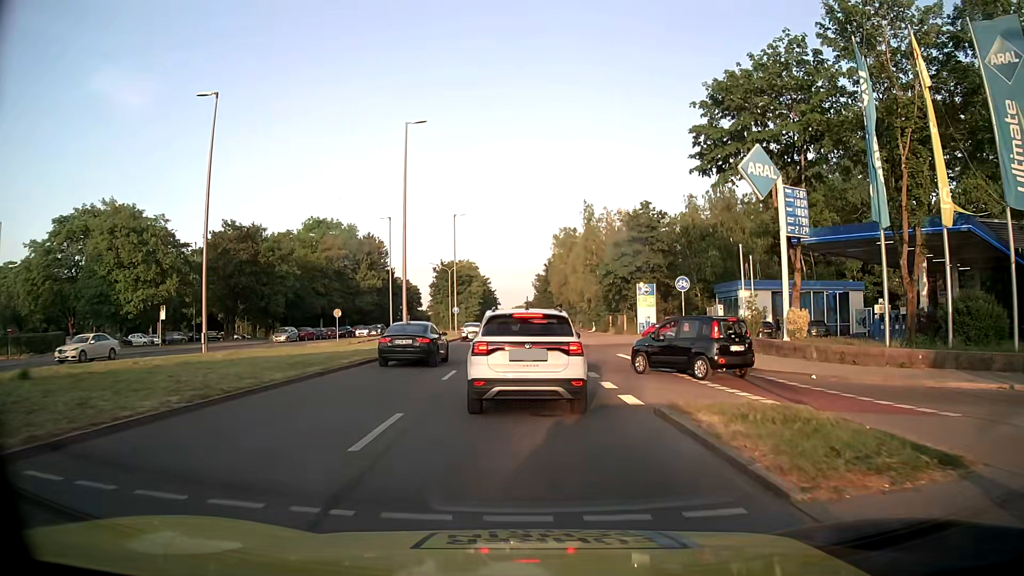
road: secondary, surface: asphalt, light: Day
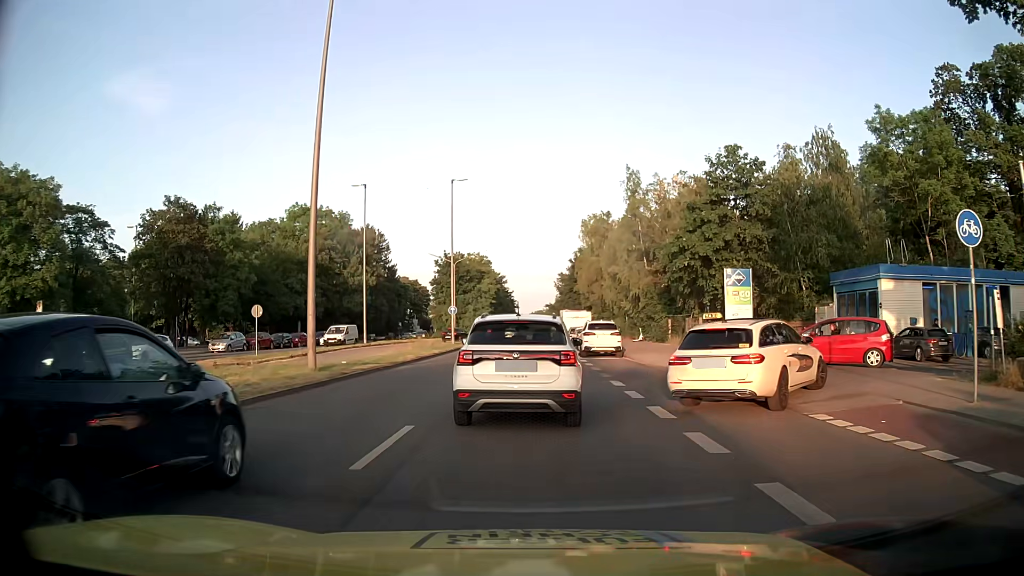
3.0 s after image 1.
(-0.3, +18.7) m; -2°
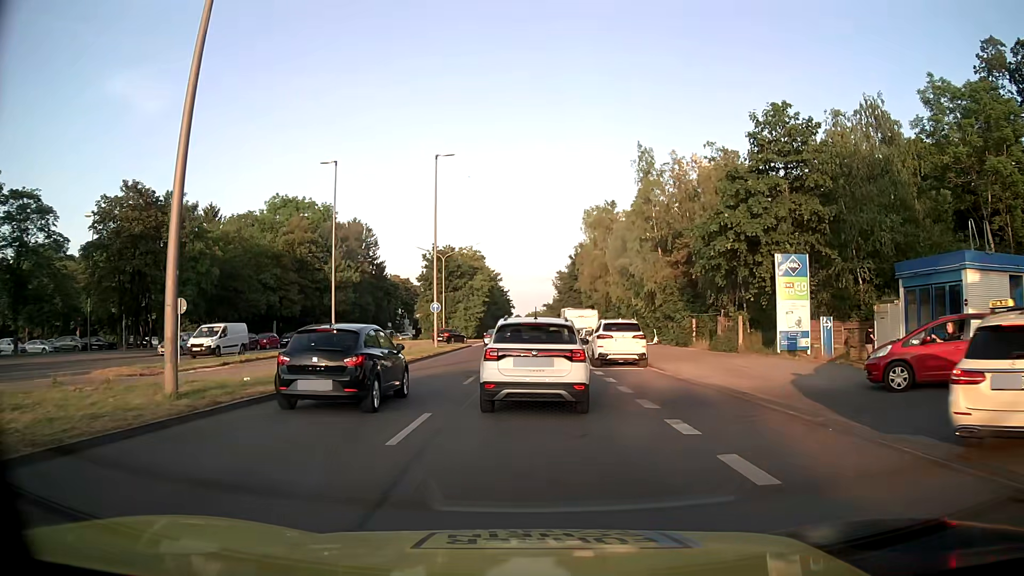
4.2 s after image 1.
(0.0, +7.7) m; 0°
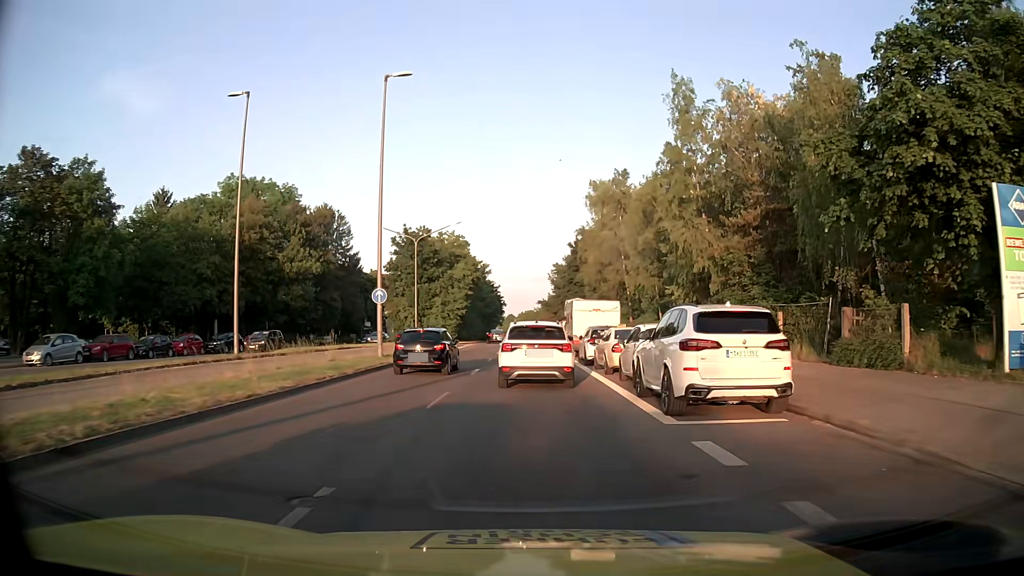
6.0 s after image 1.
(+0.1, +14.5) m; +1°
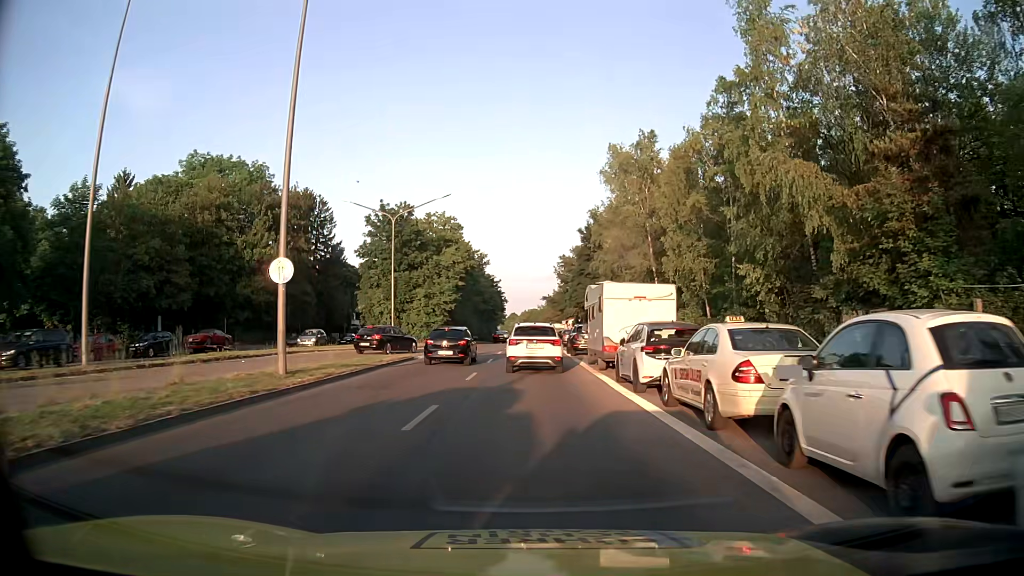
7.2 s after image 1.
(-0.1, +11.8) m; -1°
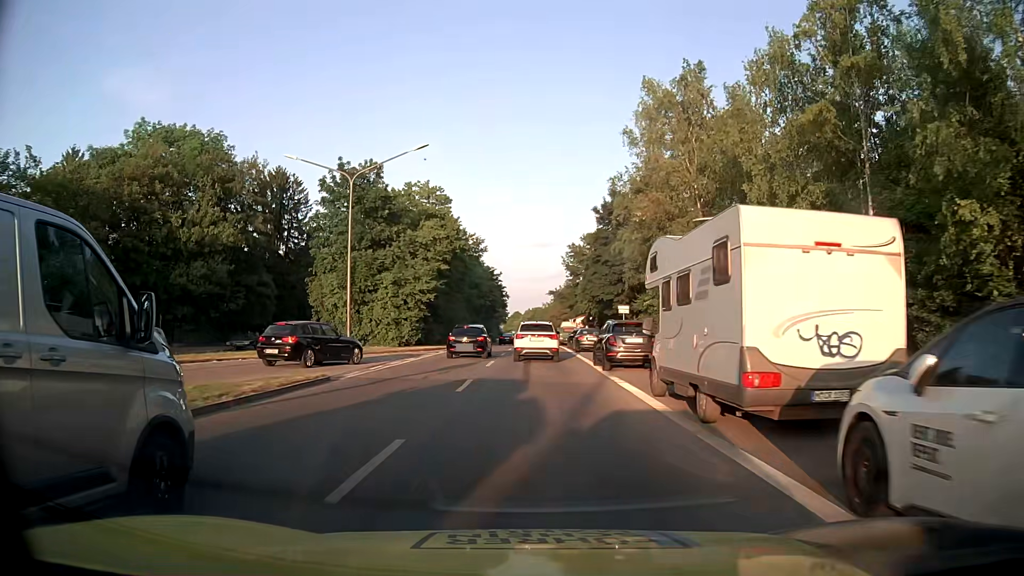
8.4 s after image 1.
(0.0, +13.1) m; 0°
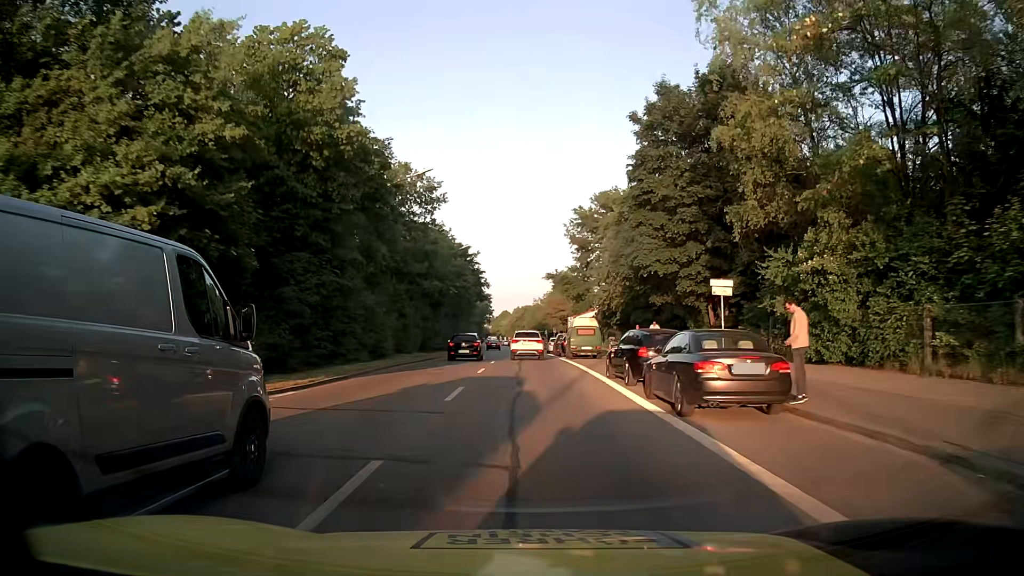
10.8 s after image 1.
(+0.2, +28.4) m; +1°
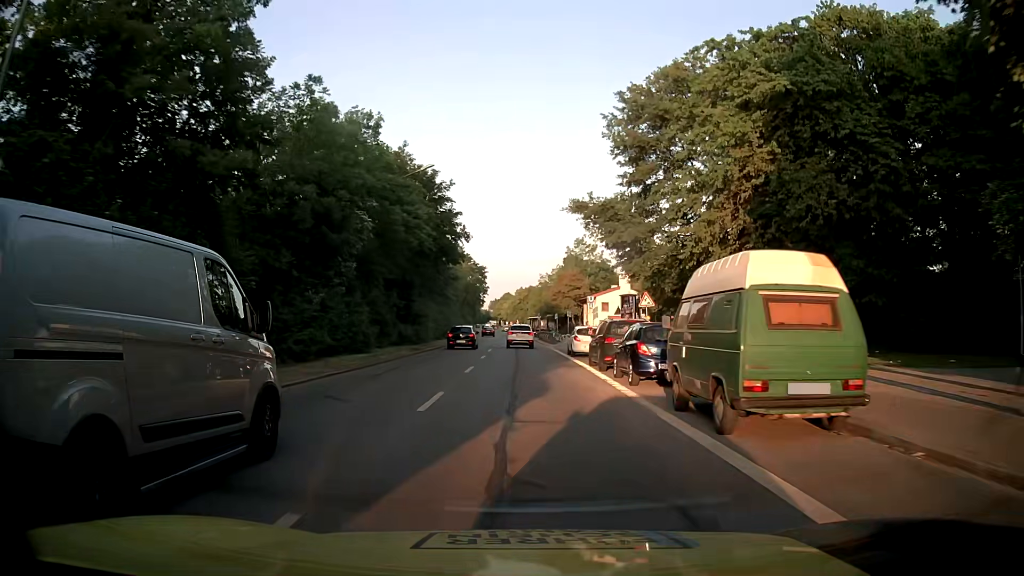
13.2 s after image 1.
(-0.2, +29.4) m; -1°
